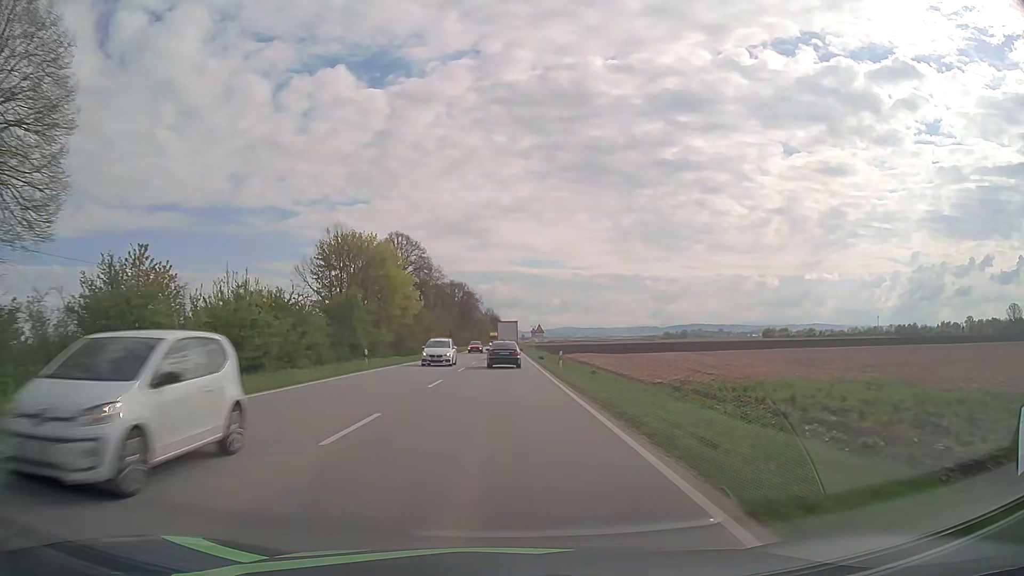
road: primary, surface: asphalt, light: Day
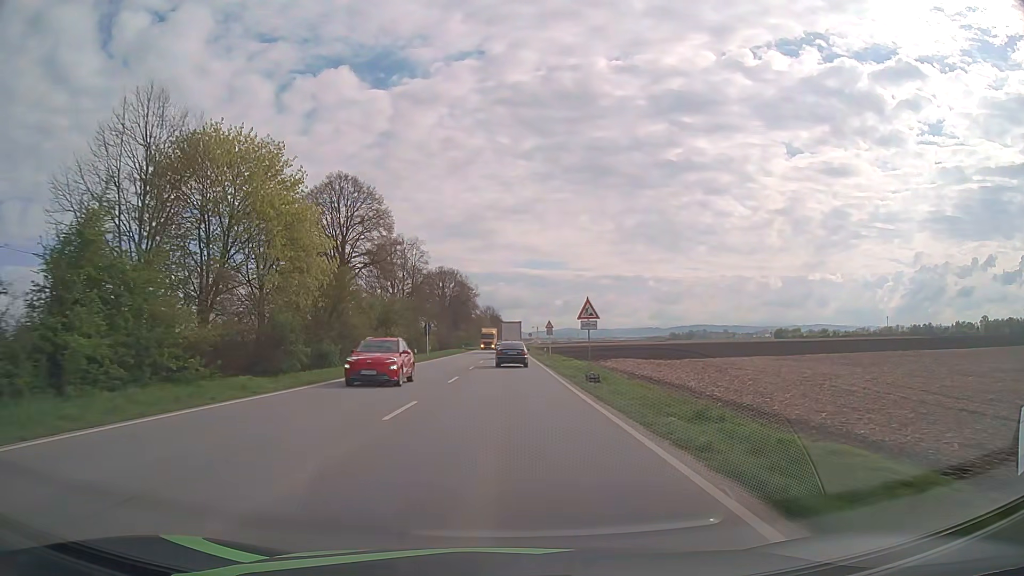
(0.0, +32.9) m; 0°
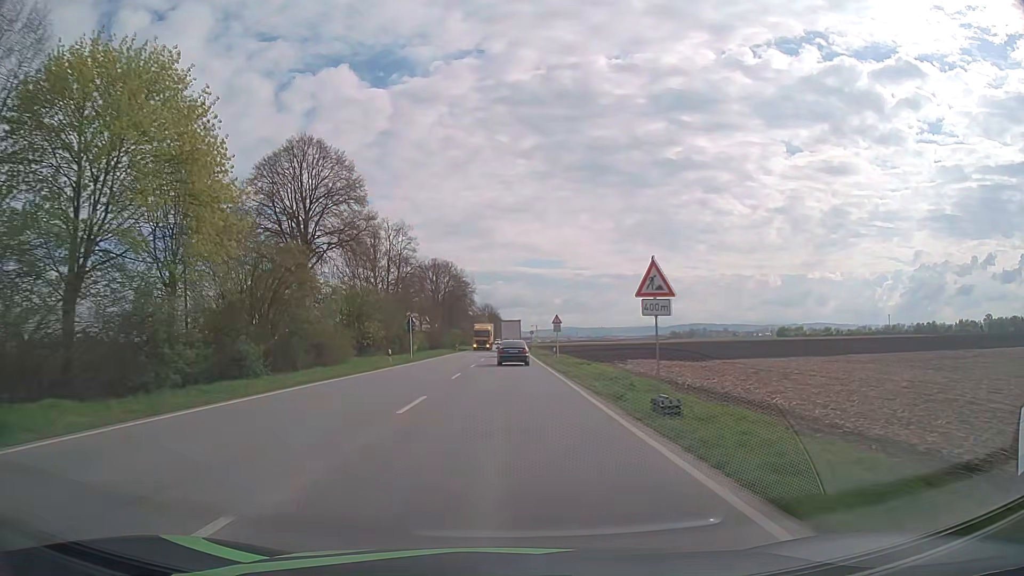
(0.0, +10.9) m; 0°
(0, +10) (0, +20) (0, +30) (0, +40) (0, +50) (0, +60) (0, +70) (0, +80) (+1, +90) (+1, +100) m
